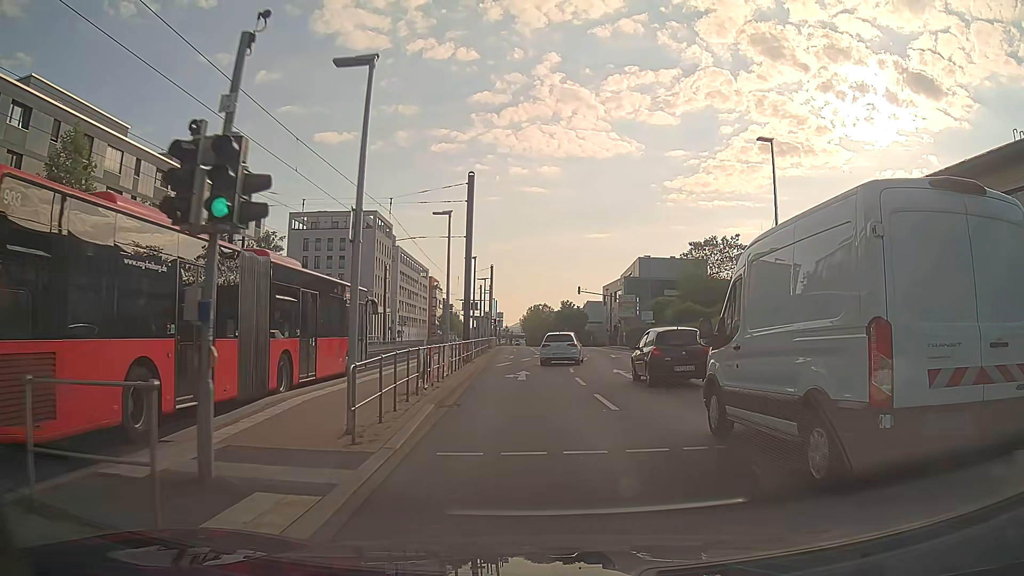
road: secondary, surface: asphalt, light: Day
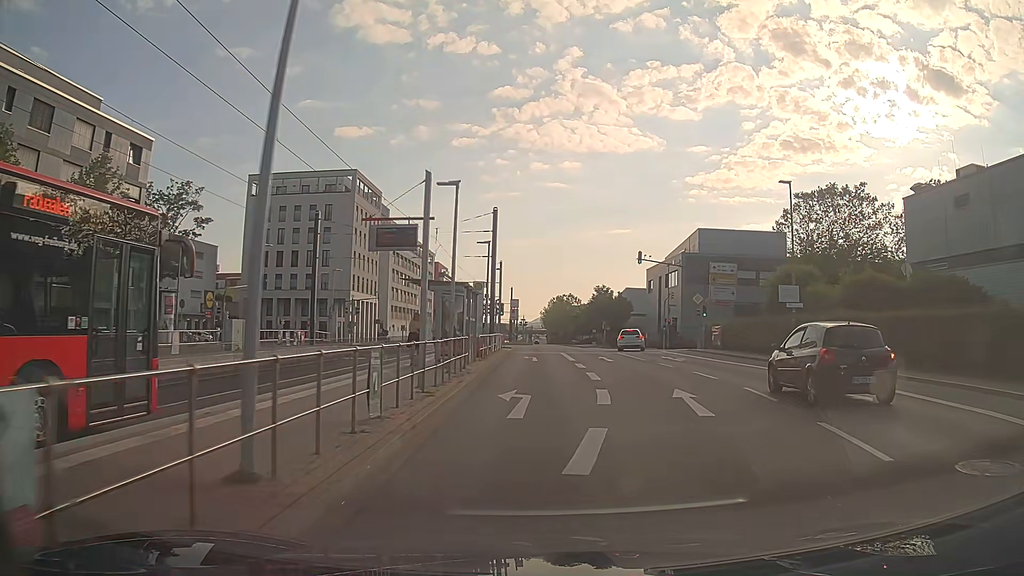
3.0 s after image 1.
(-0.4, +30.1) m; -1°
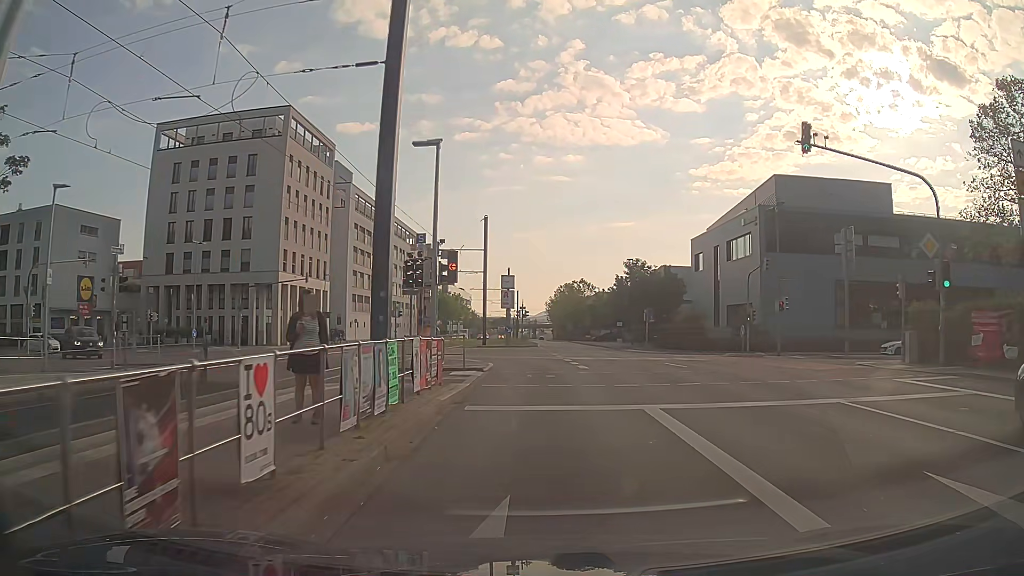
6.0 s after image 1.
(0.0, +29.1) m; 0°
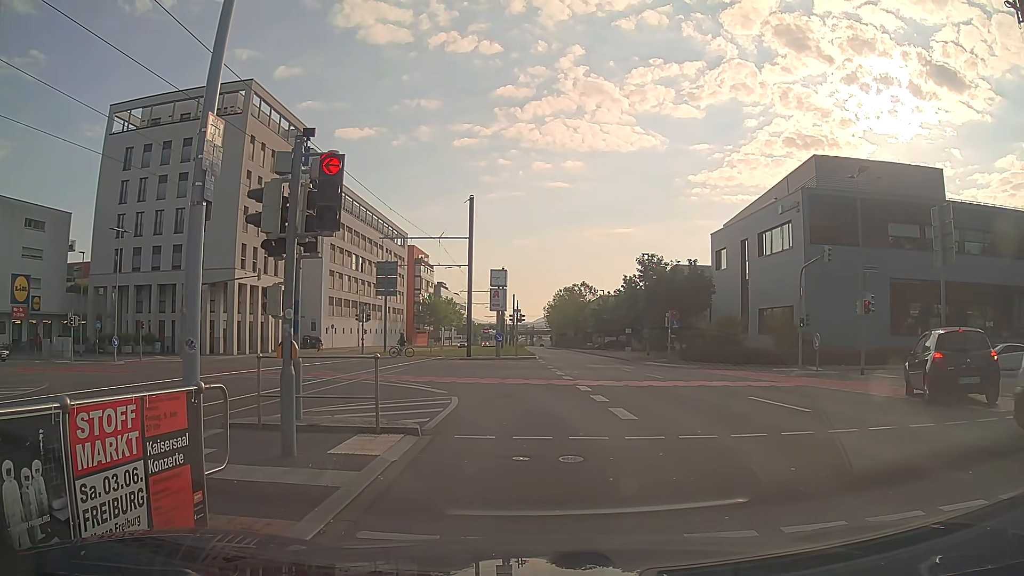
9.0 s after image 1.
(0.0, +9.4) m; 0°
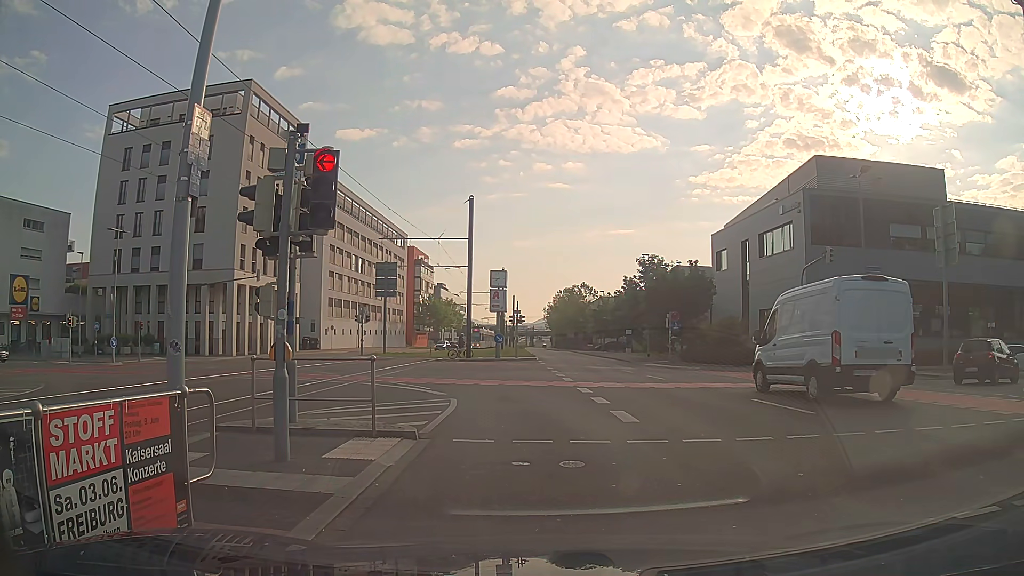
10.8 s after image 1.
(0.0, +0.3) m; 0°
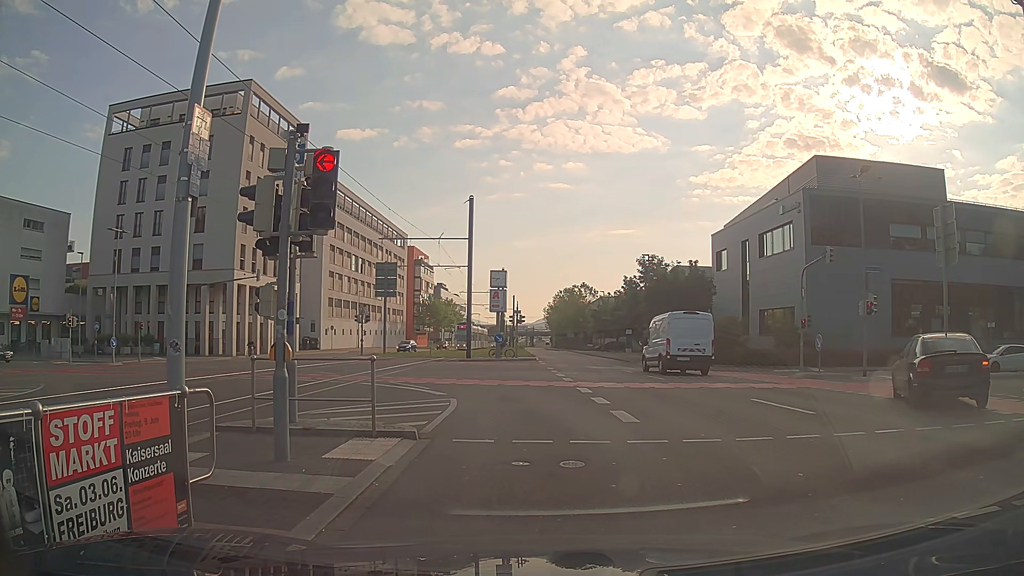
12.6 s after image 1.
(0.0, 0.0) m; 0°
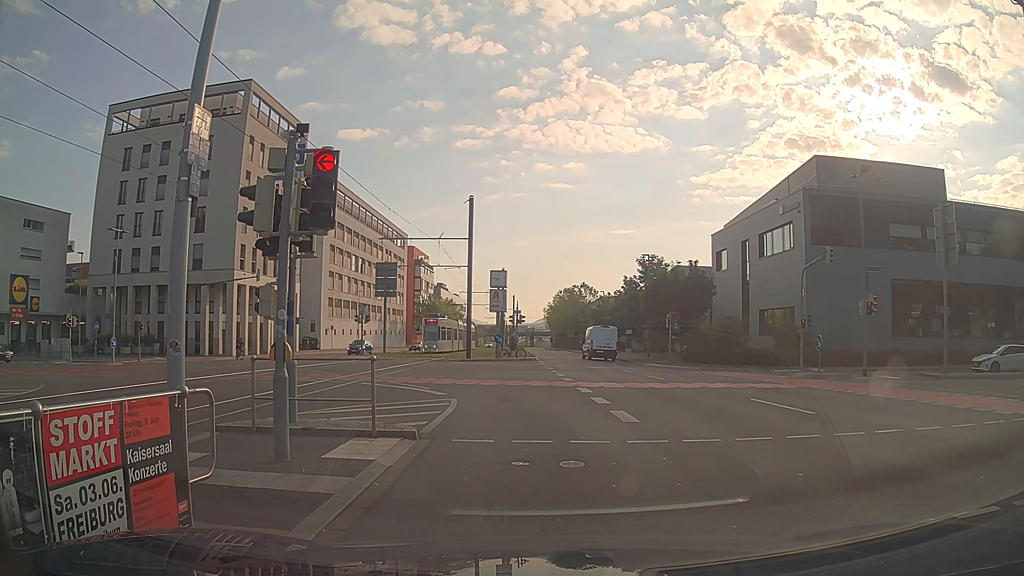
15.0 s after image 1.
(0.0, 0.0) m; 0°
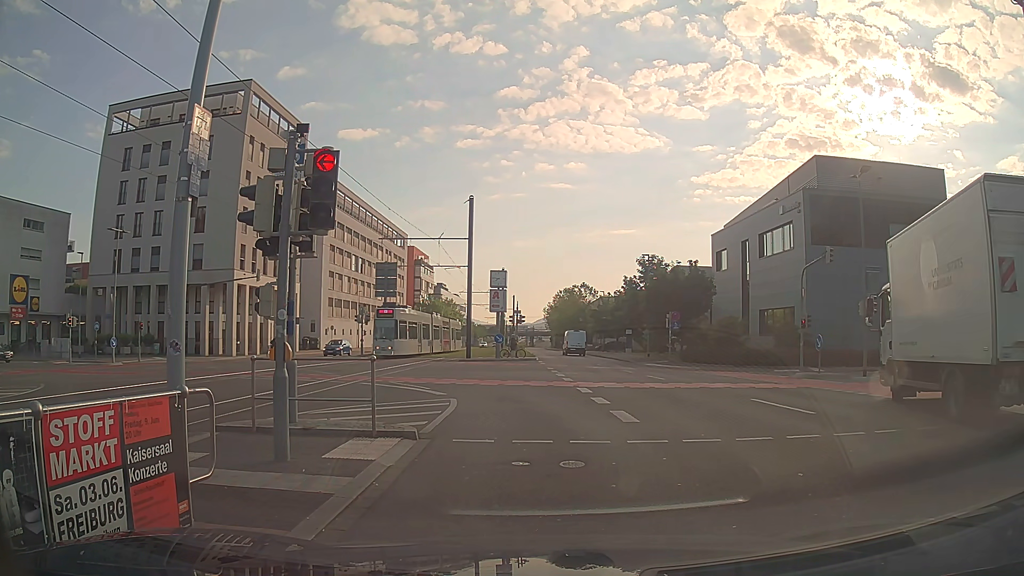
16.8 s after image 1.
(0.0, 0.0) m; 0°
